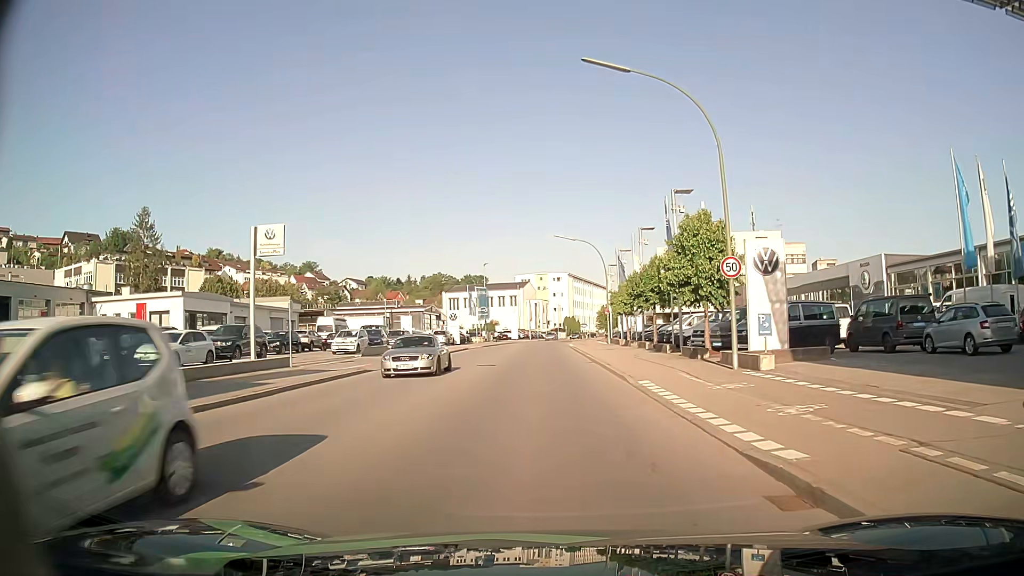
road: tertiary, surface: asphalt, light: Day
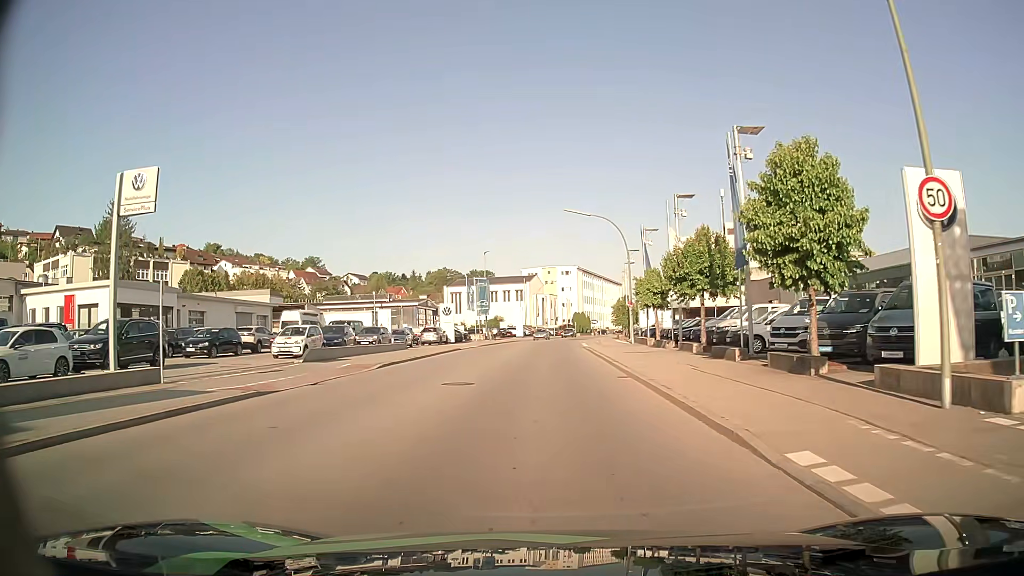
(0.0, +10.2) m; 0°
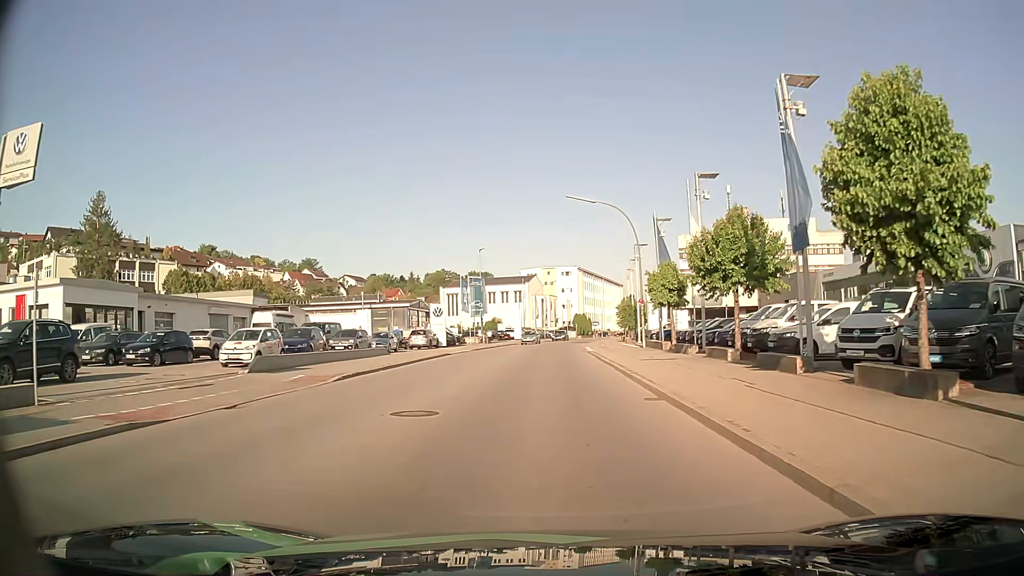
(0.0, +5.2) m; 0°
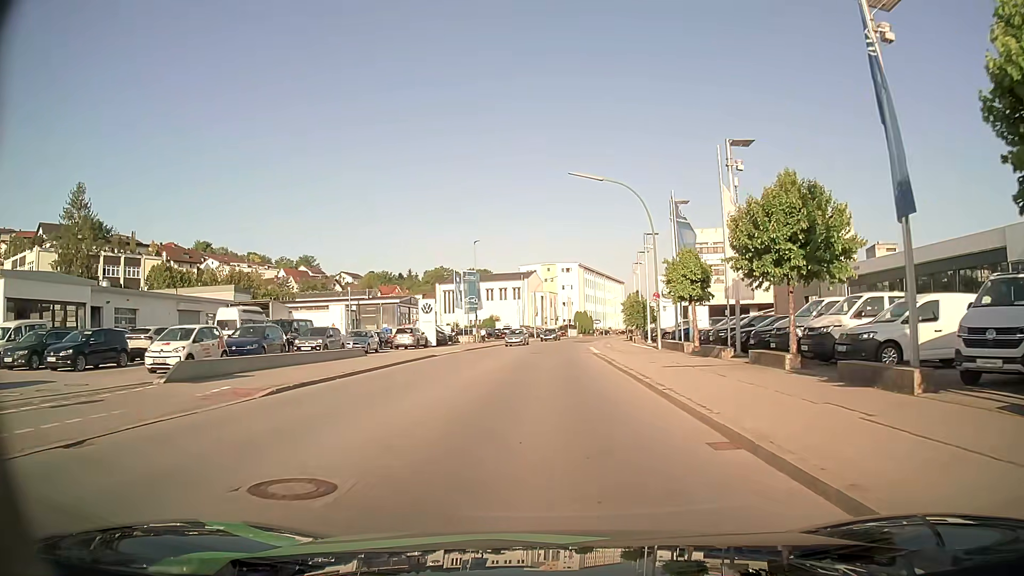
(0.0, +5.4) m; 0°
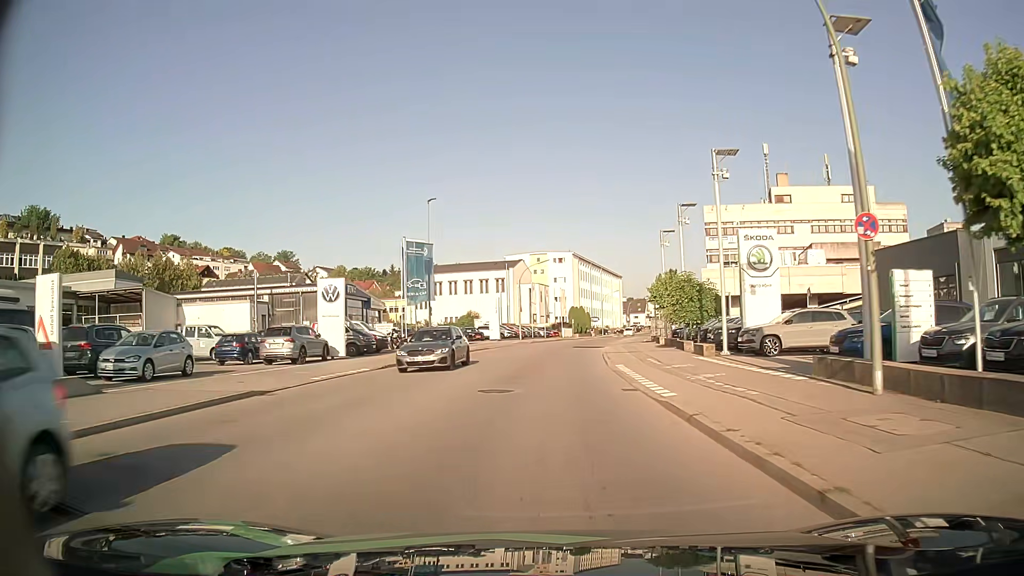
(0.0, +22.7) m; 0°
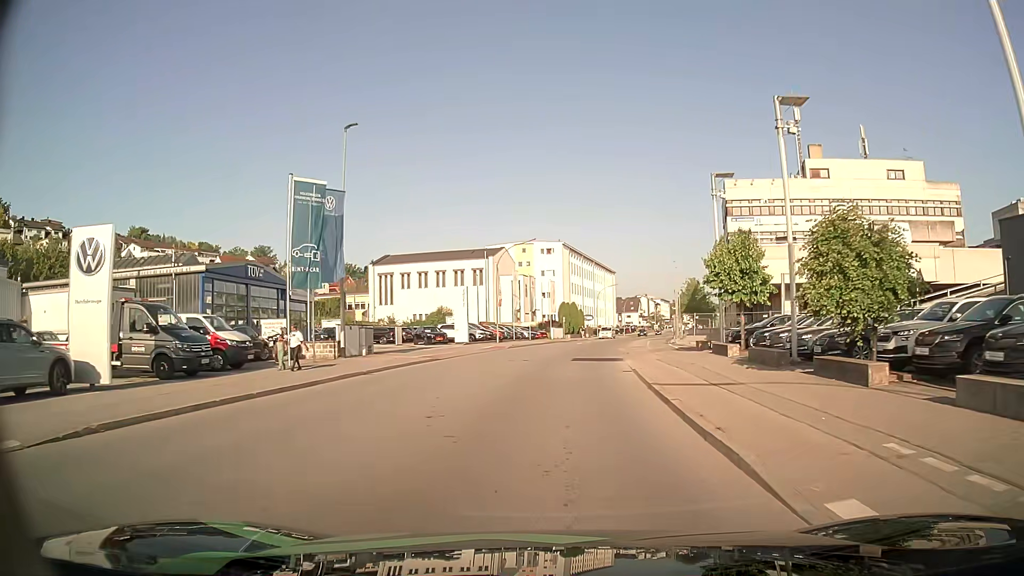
(+0.2, +18.2) m; +1°
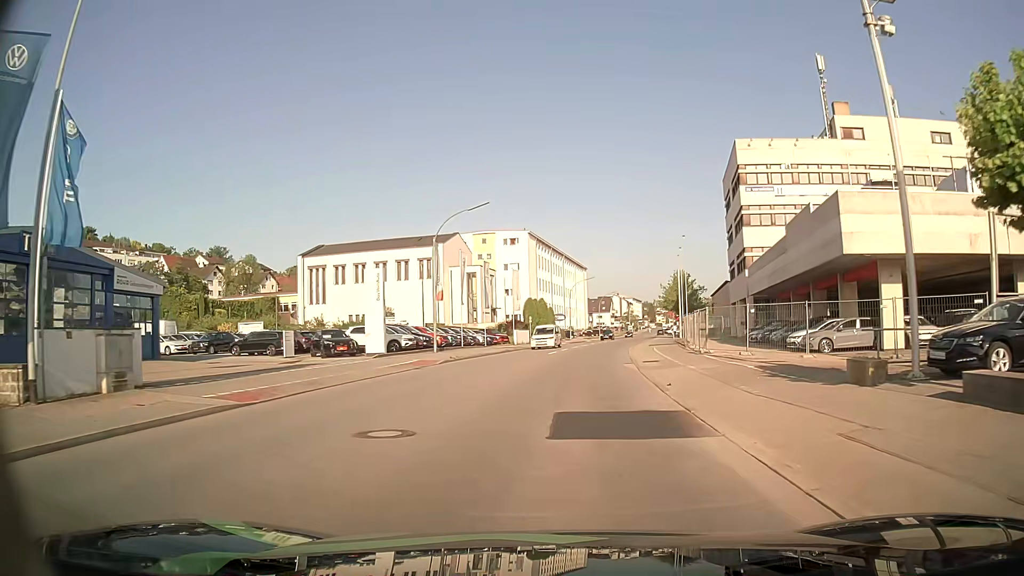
(+0.3, +18.3) m; +3°
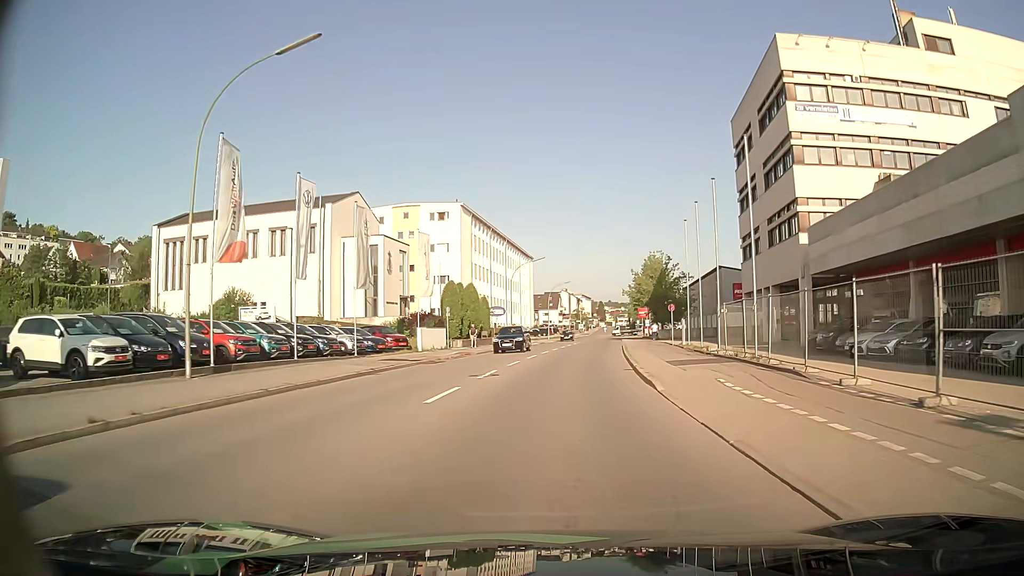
(+0.9, +24.9) m; +4°
